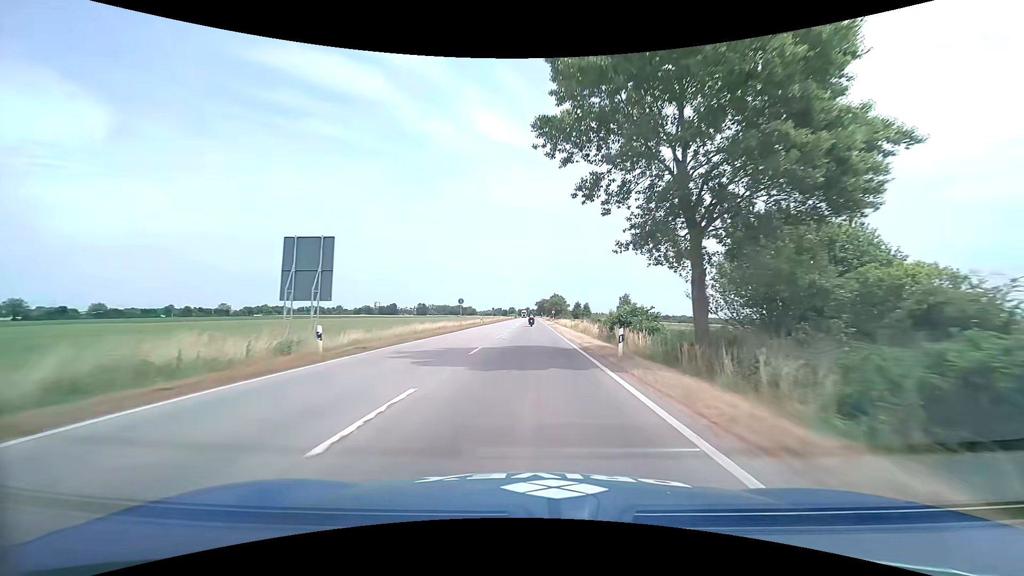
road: primary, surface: asphalt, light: Day
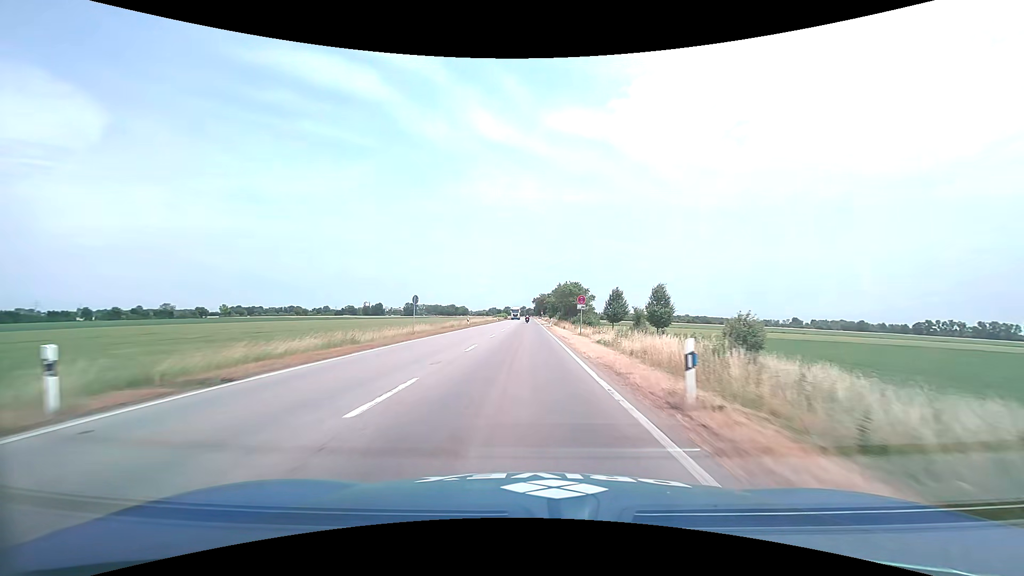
(+0.5, +59.0) m; 0°
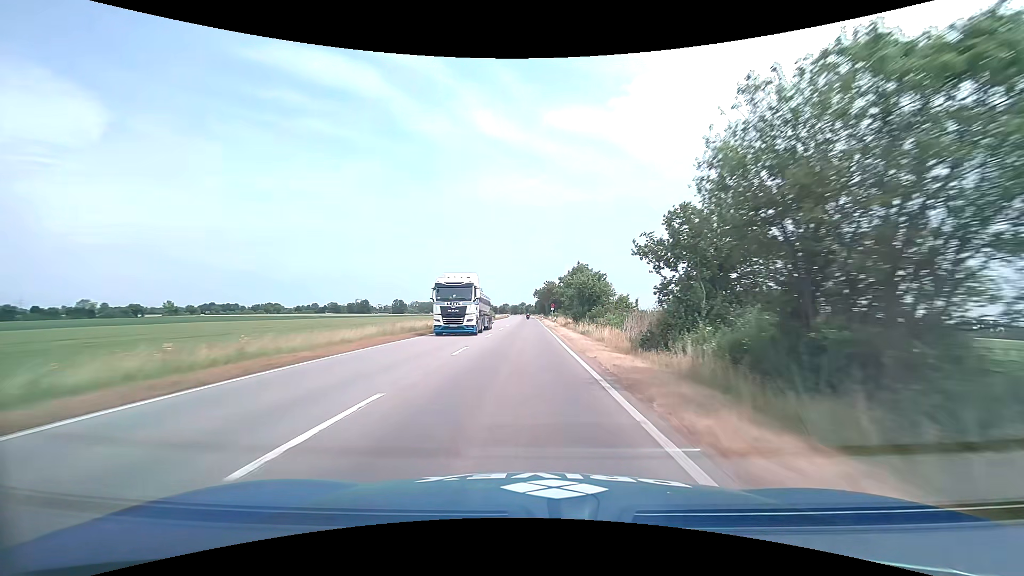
(-0.2, +63.4) m; 0°
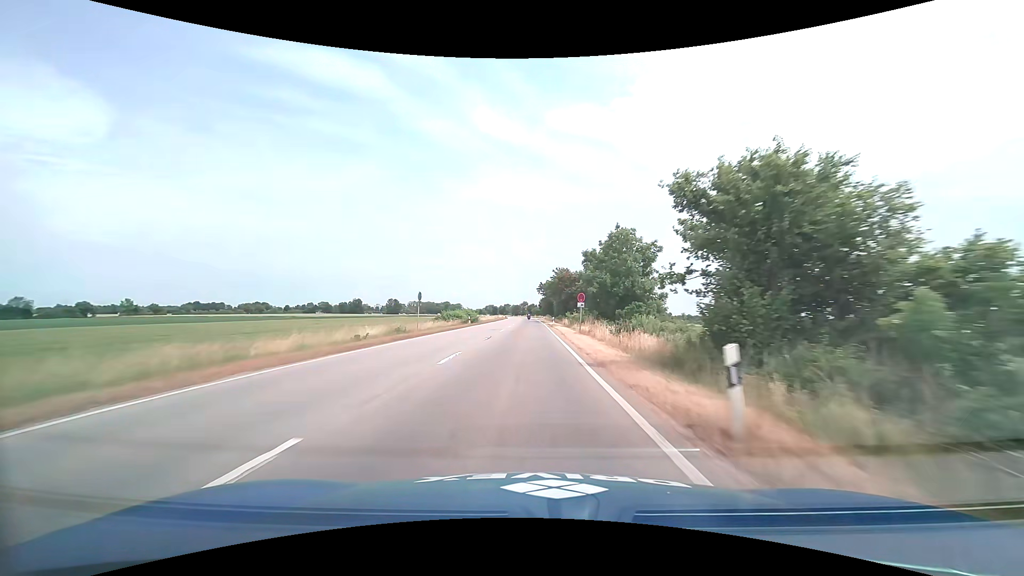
(-0.1, +39.5) m; 0°
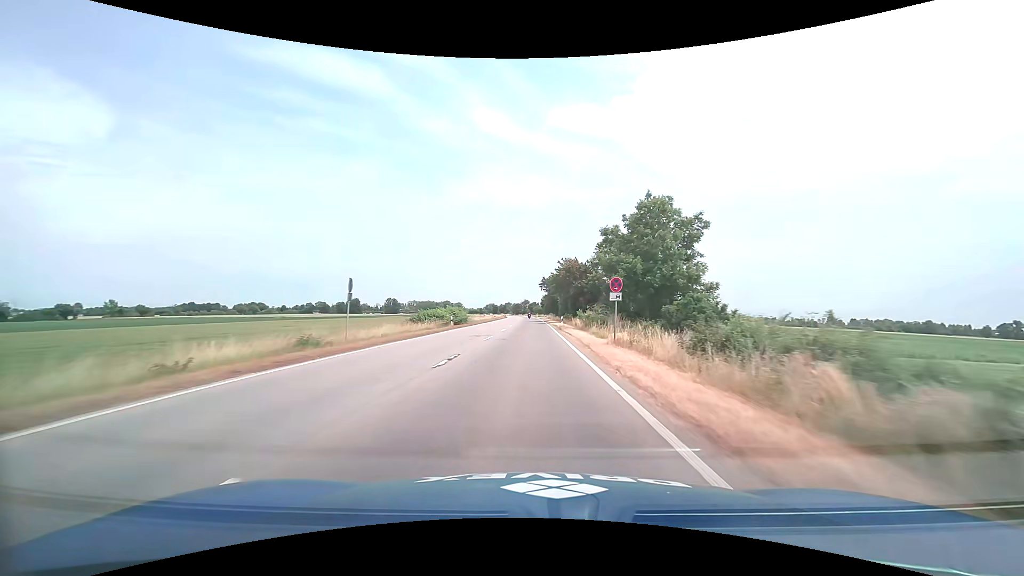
(0.0, +13.4) m; 0°
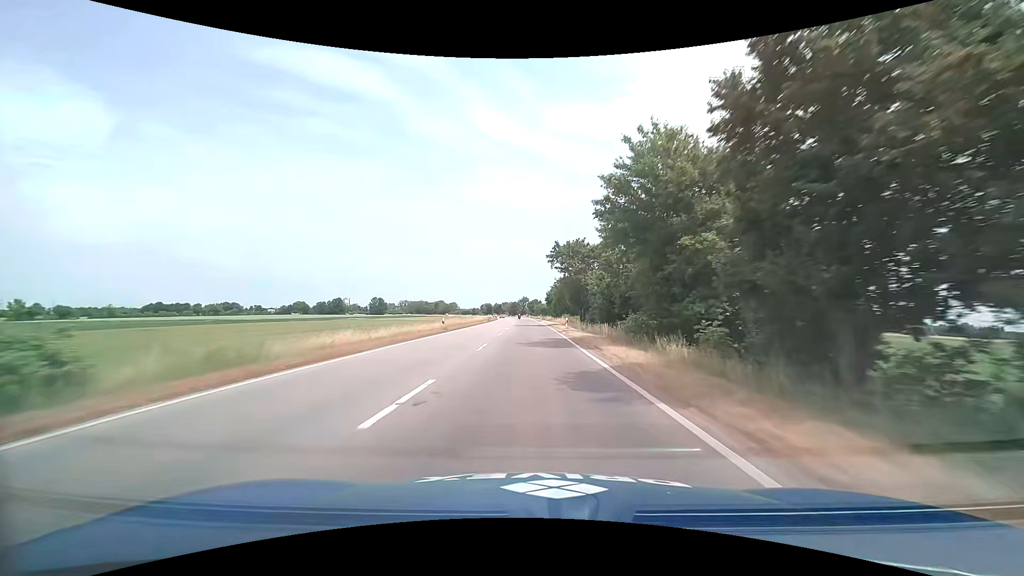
(-0.1, +54.7) m; 0°
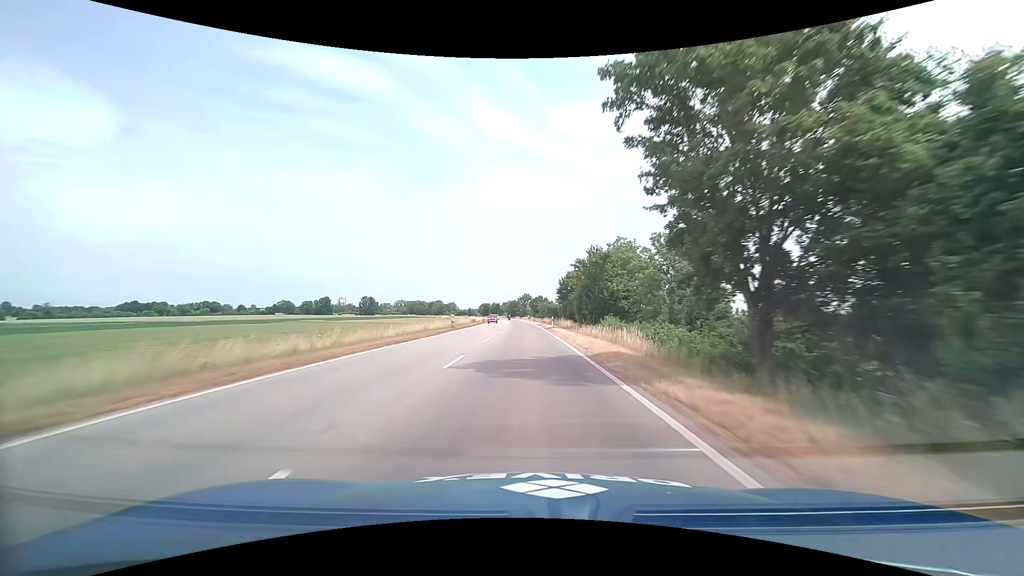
(+0.2, +42.1) m; 0°
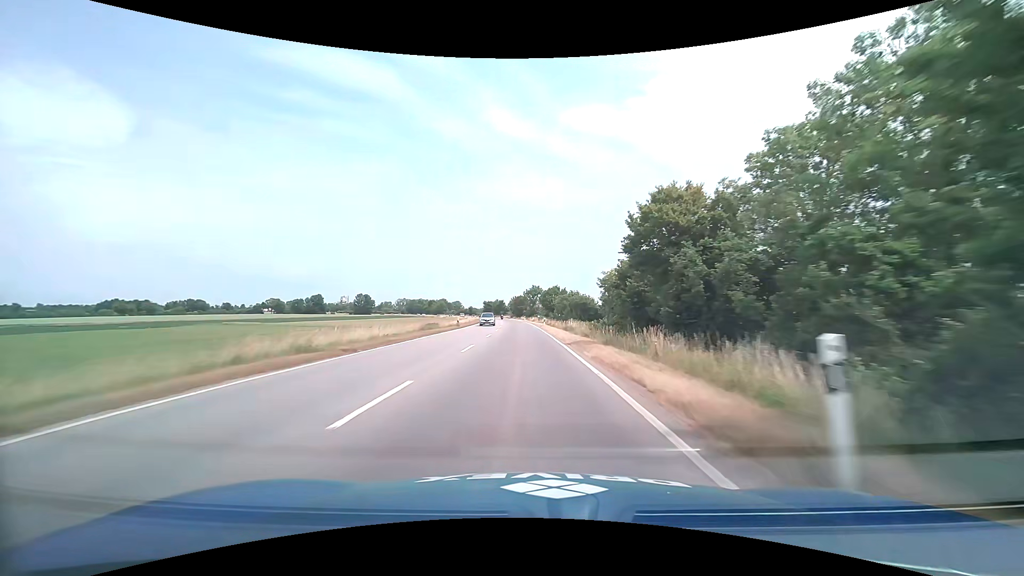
(-0.3, +43.1) m; -1°
(0, +10) (0, +20) (0, +30) (0, +40) (-1, +50) (-1, +60) (-2, +70) (-2, +80) (-3, +90) (-4, +100) m
